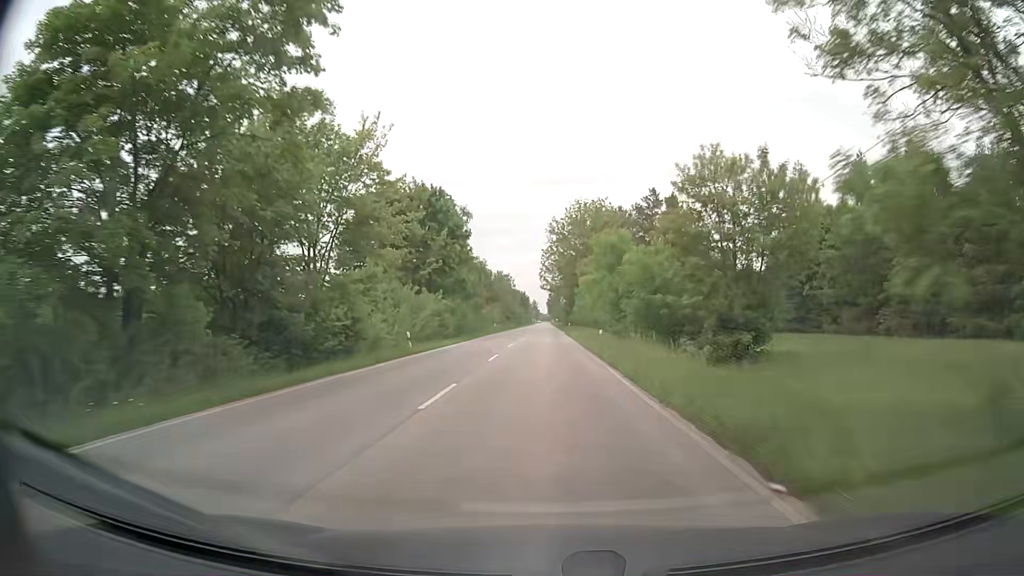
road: secondary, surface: asphalt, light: Day
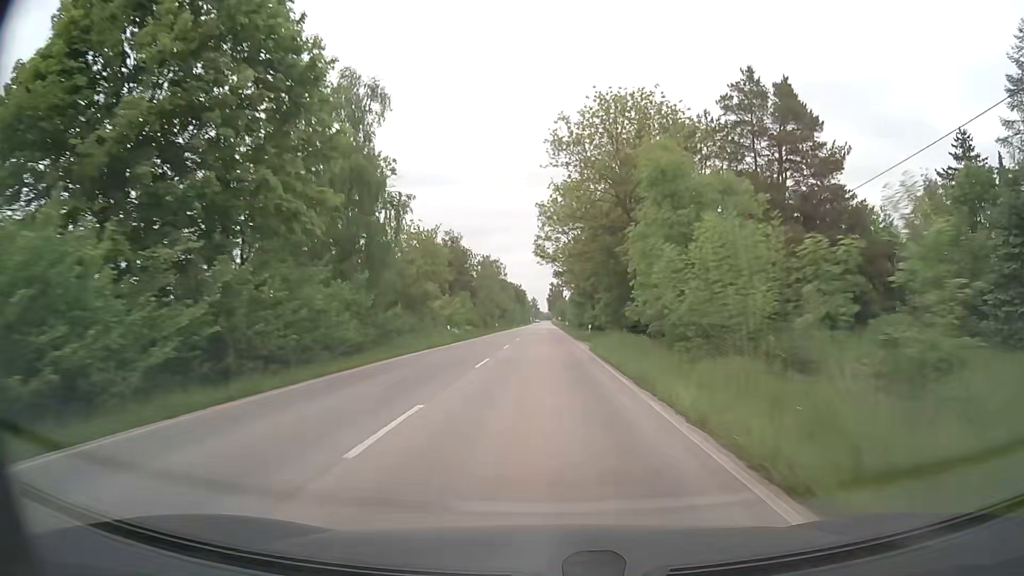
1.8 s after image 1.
(+0.2, +39.8) m; 0°
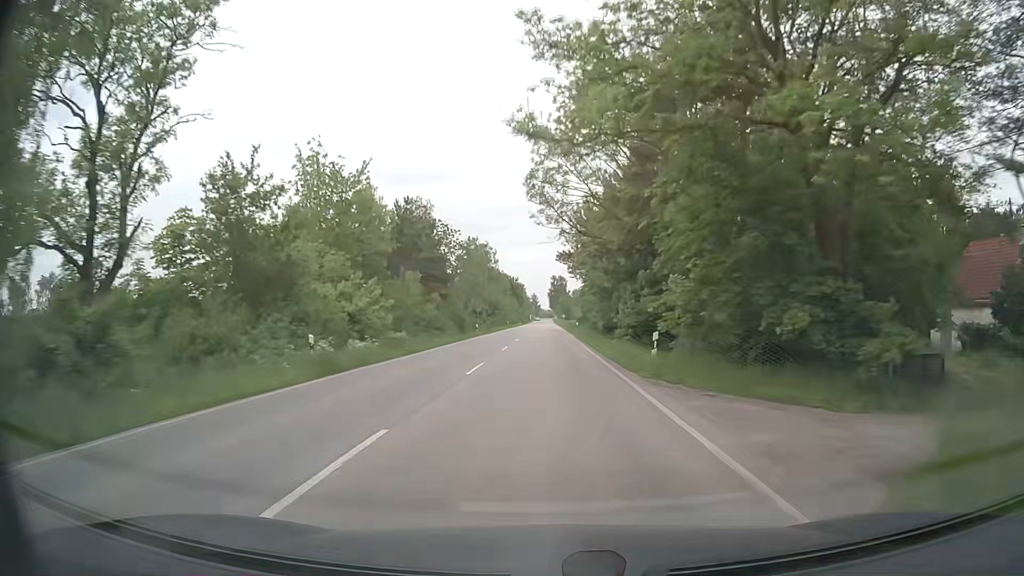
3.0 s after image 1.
(0.0, +26.4) m; 0°
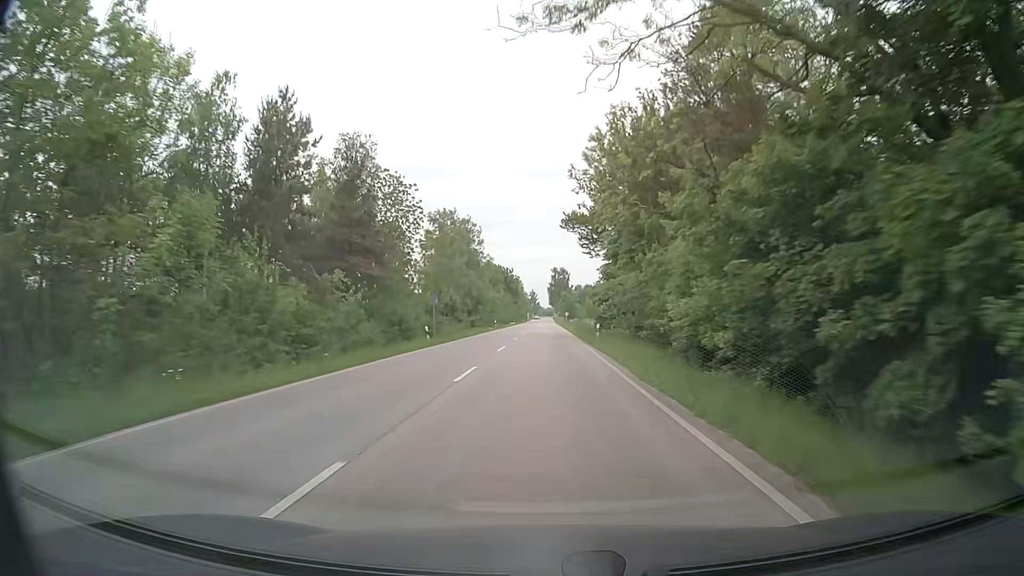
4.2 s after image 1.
(-0.1, +25.9) m; -1°
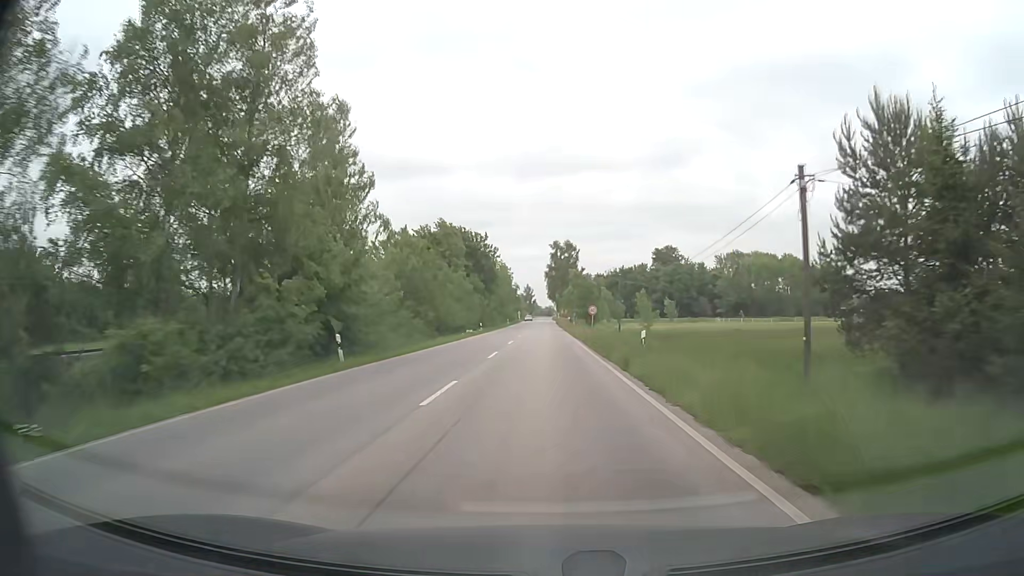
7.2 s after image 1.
(+0.6, +63.7) m; +1°
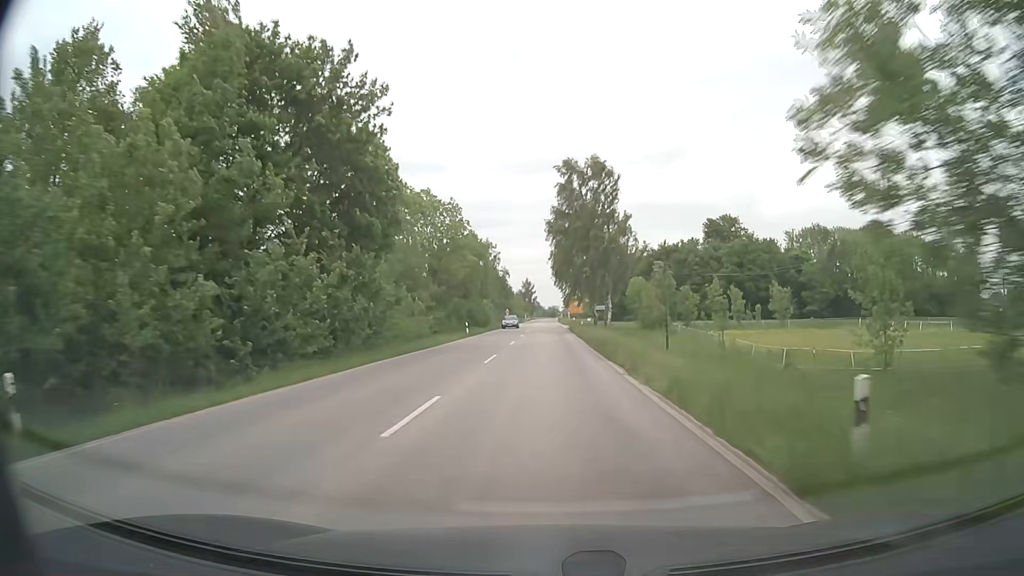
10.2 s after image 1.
(-0.2, +62.6) m; 0°
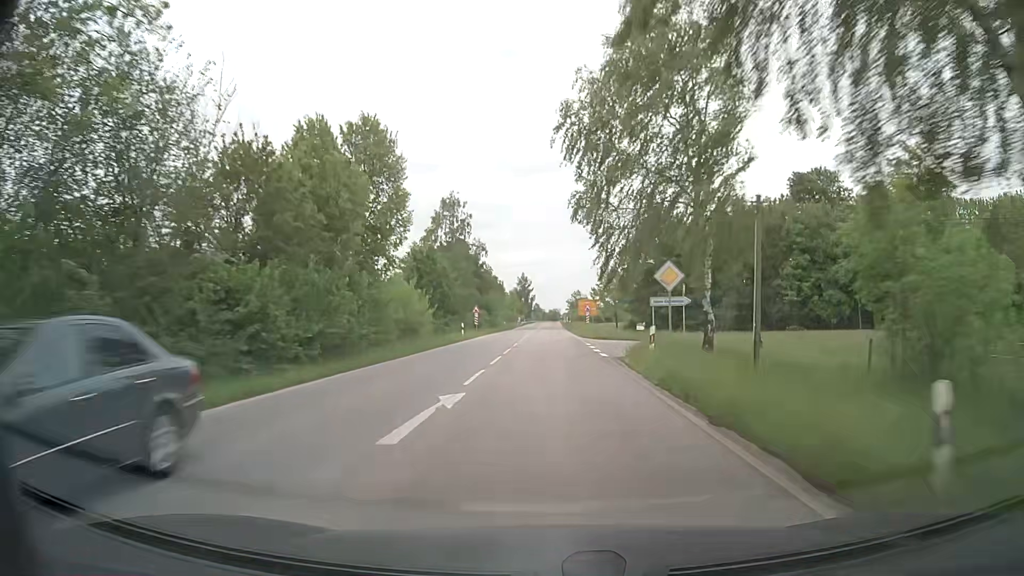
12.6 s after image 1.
(+0.1, +49.8) m; 0°
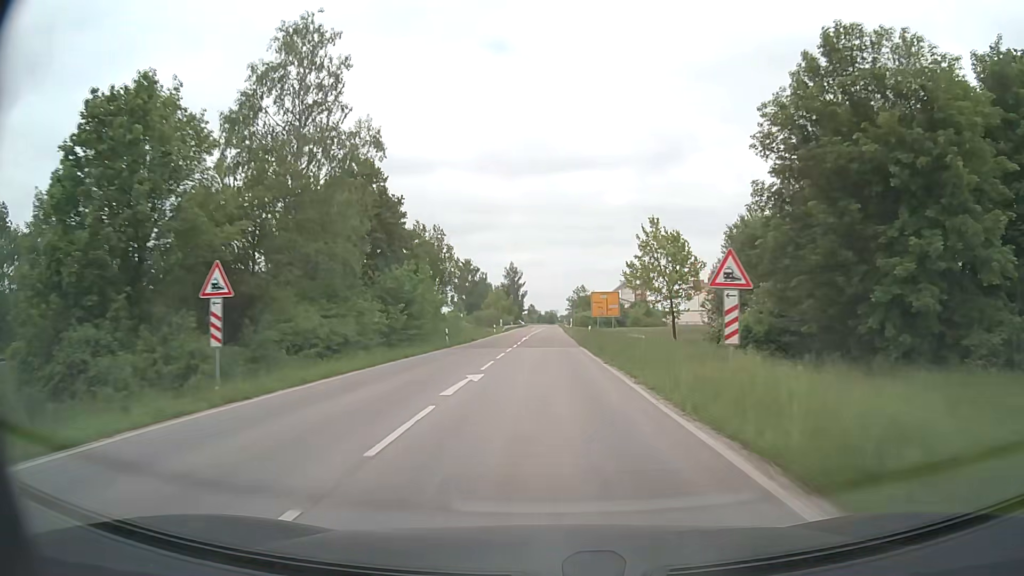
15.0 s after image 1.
(+0.3, +48.8) m; 0°
(0, +10) (0, +20) (0, +30) (0, +40) (0, +50) (0, +60) (0, +70) (+1, +80) (+1, +90) (+1, +100) m
